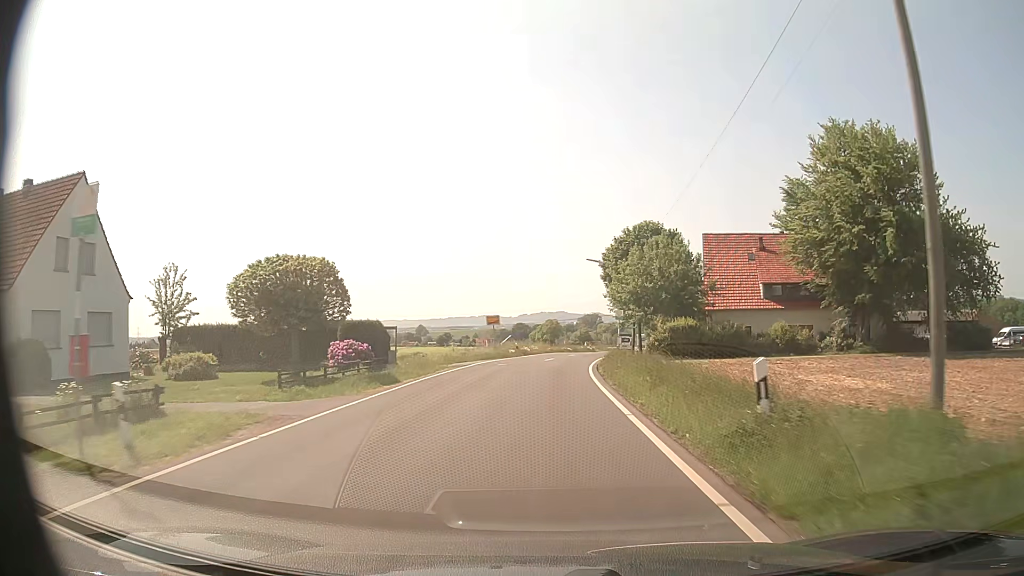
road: tertiary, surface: asphalt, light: Day
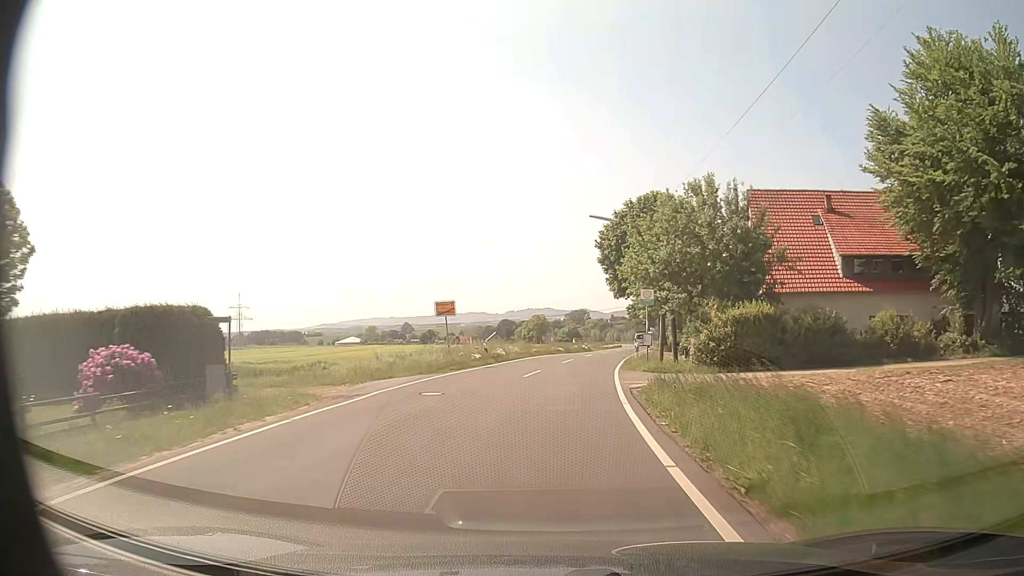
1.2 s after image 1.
(+0.1, +16.8) m; +1°
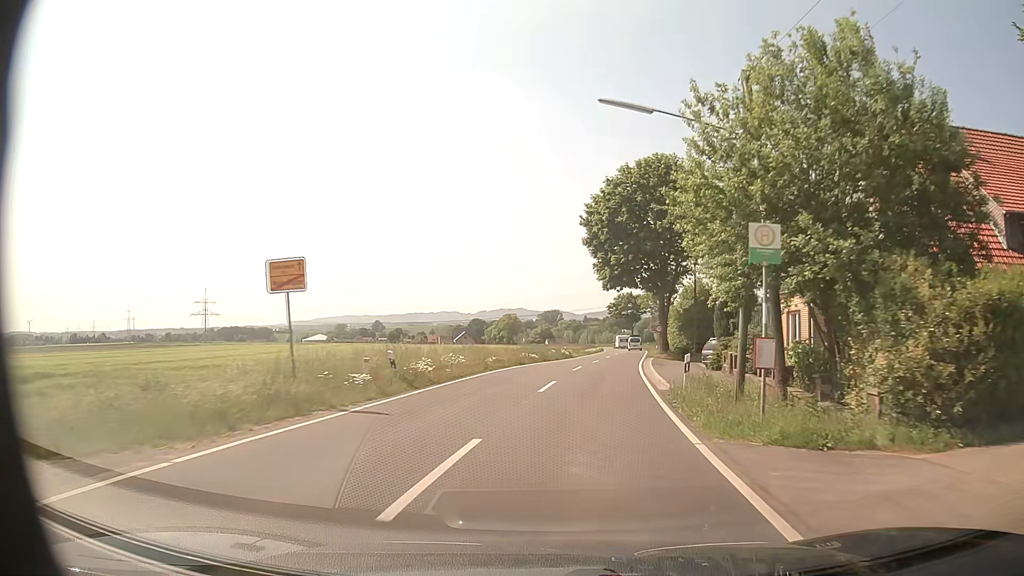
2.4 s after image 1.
(+0.2, +16.5) m; +2°
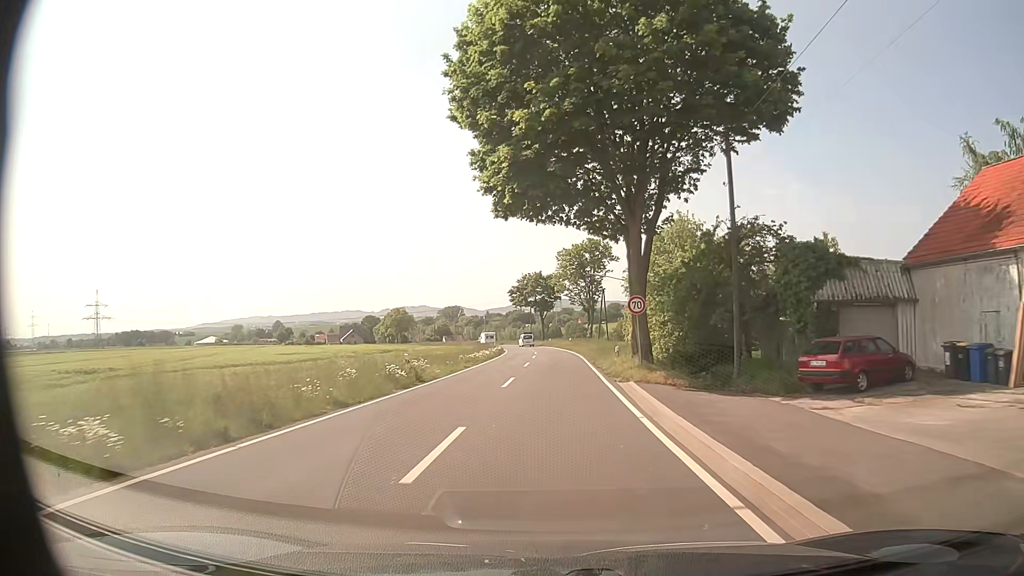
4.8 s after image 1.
(+3.0, +34.2) m; +8°
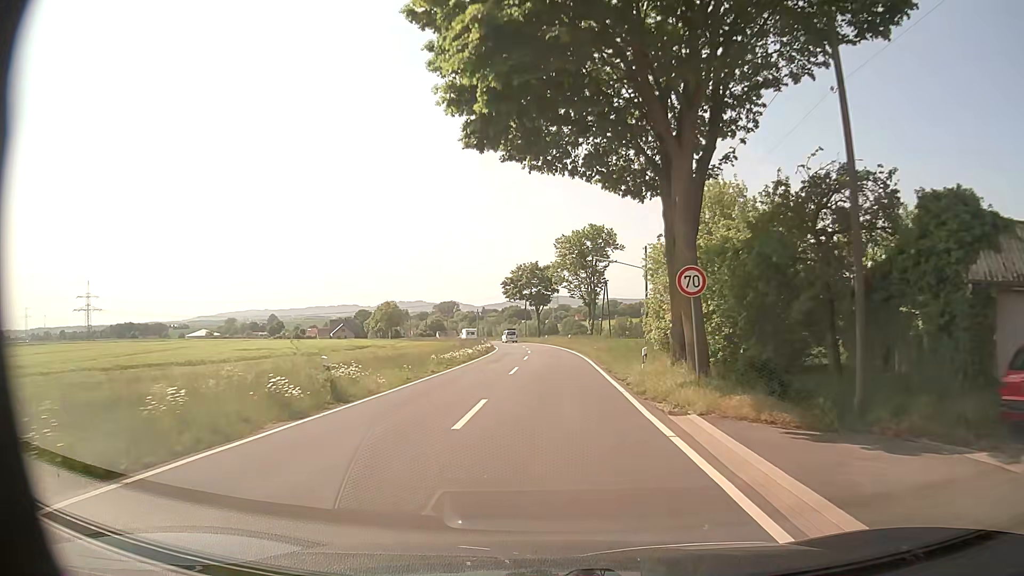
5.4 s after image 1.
(0.0, +9.0) m; 0°
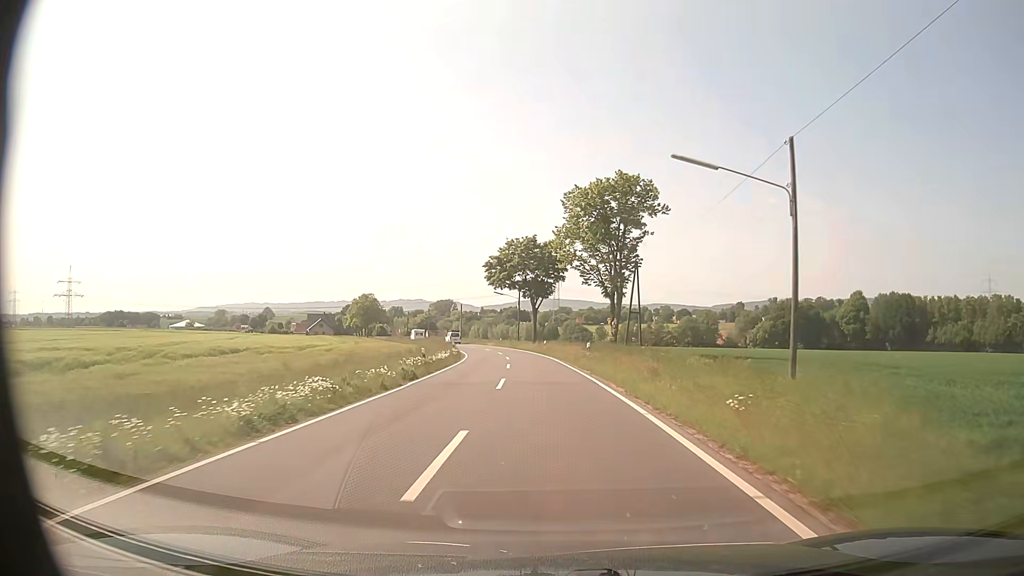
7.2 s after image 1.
(+0.1, +27.8) m; 0°
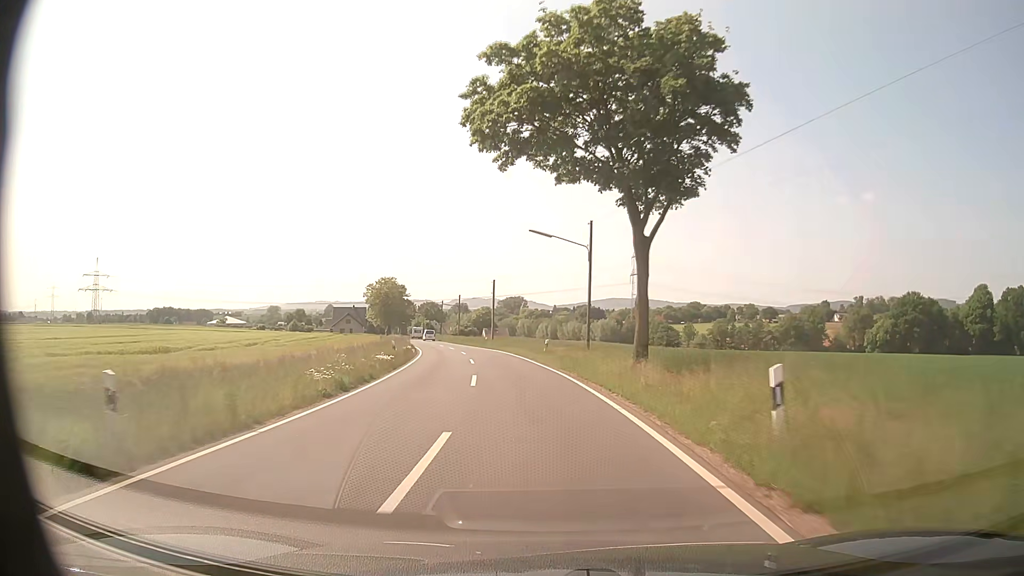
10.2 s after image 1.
(-1.4, +48.8) m; -6°
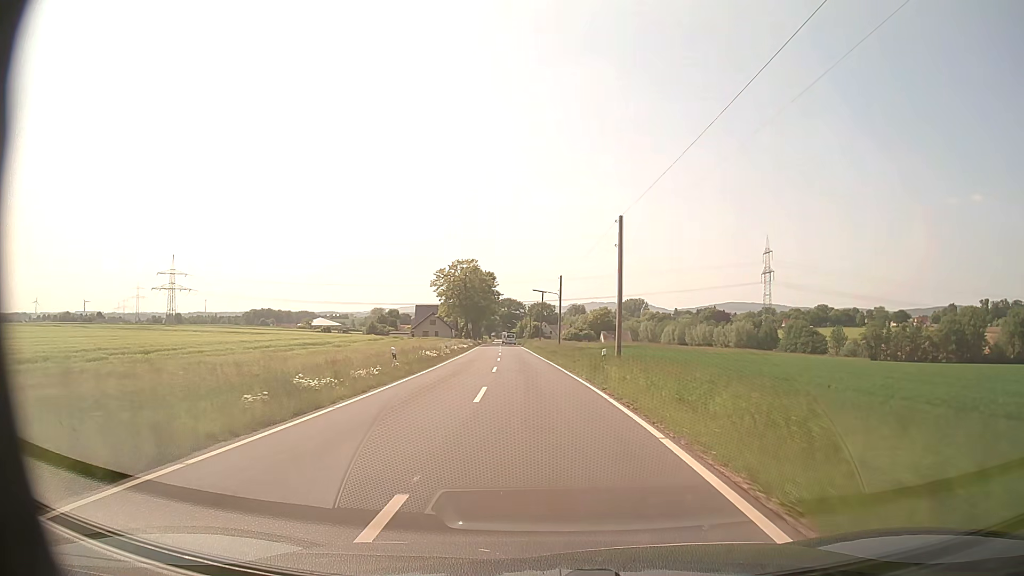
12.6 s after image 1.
(-3.1, +39.6) m; -10°
(0, +10) (-1, +20) (-1, +30) (-2, +40) (-2, +50) (-3, +60) (-4, +70) (-5, +80) (-5, +90) (-6, +100) m
